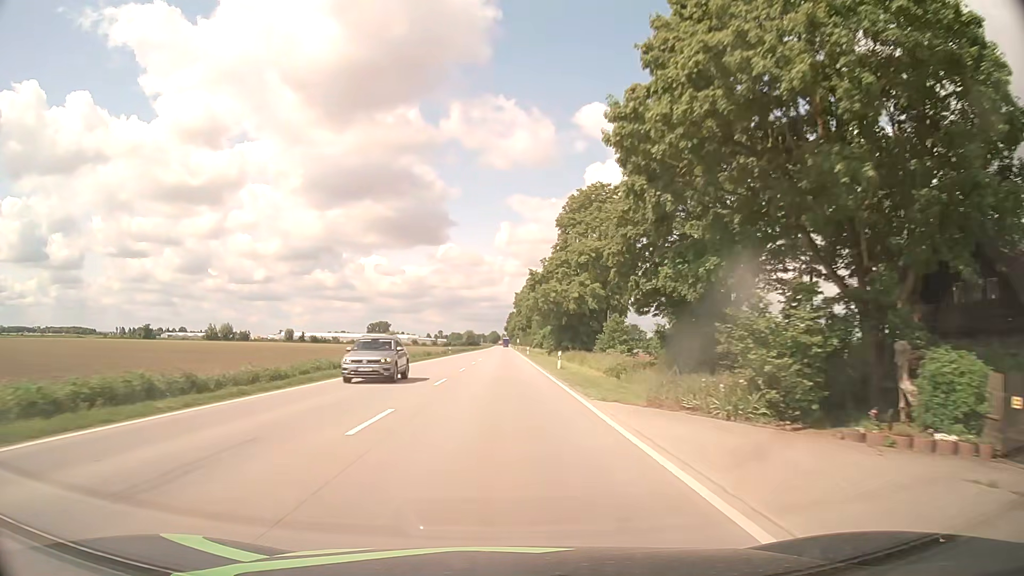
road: primary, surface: asphalt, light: Day
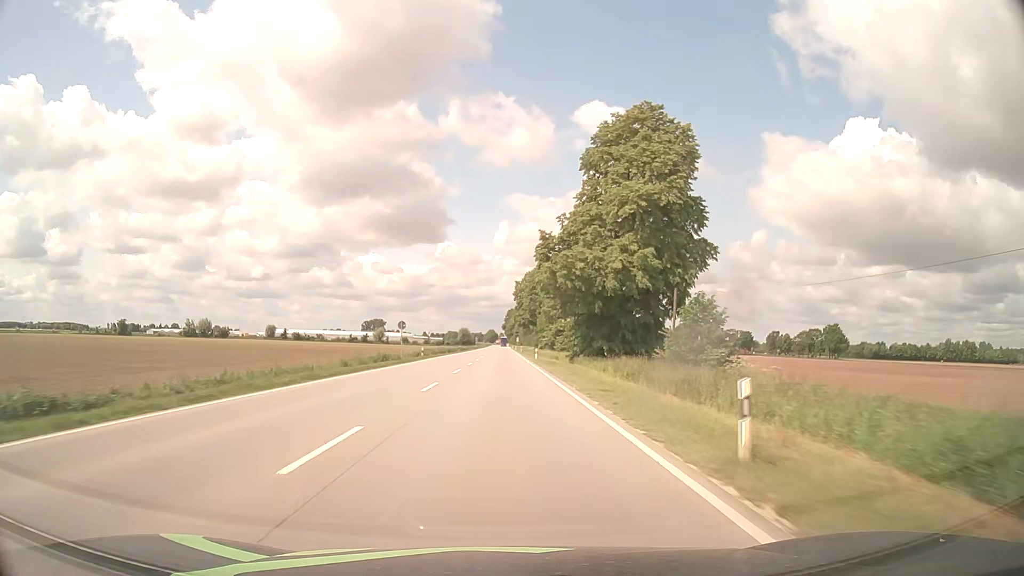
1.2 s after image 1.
(-0.1, +27.1) m; 0°
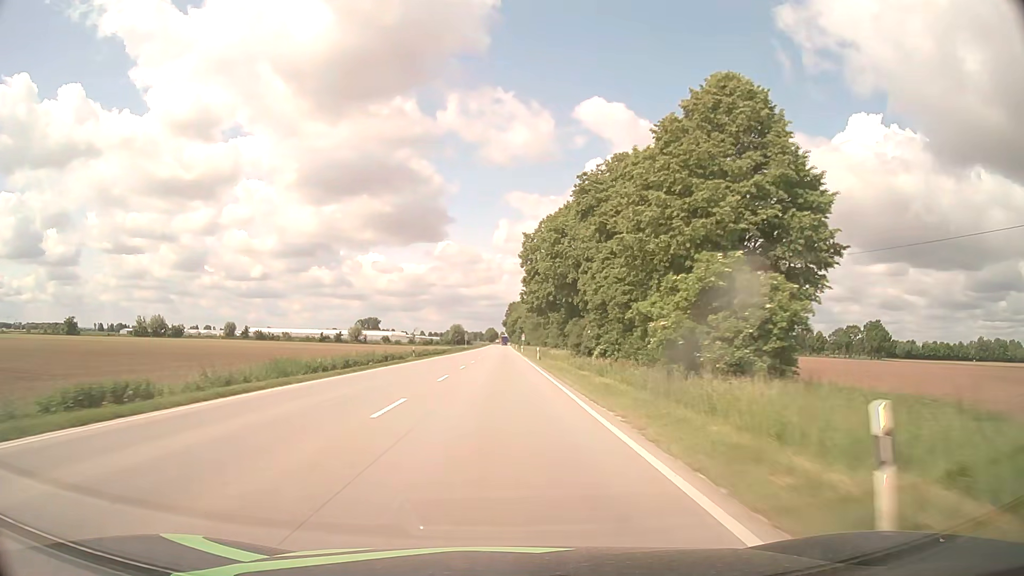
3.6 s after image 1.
(+0.1, +54.6) m; 0°
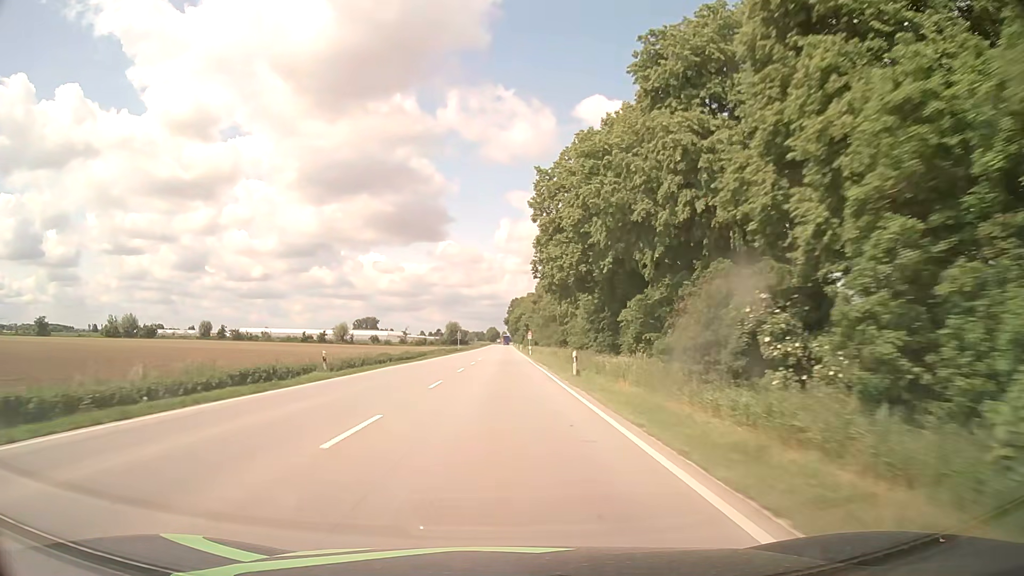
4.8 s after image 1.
(-0.2, +27.5) m; 0°
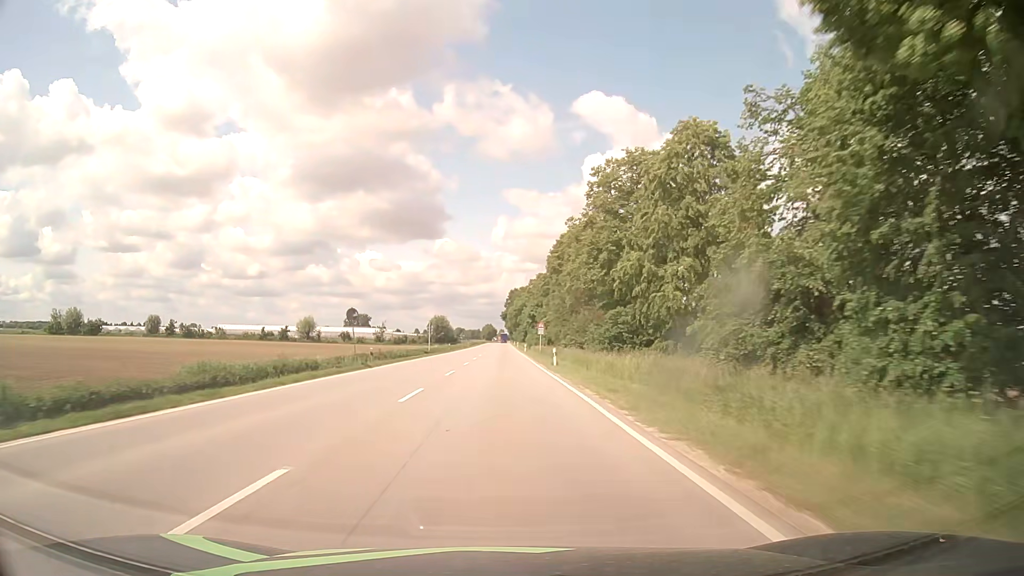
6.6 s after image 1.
(0.0, +41.5) m; 0°
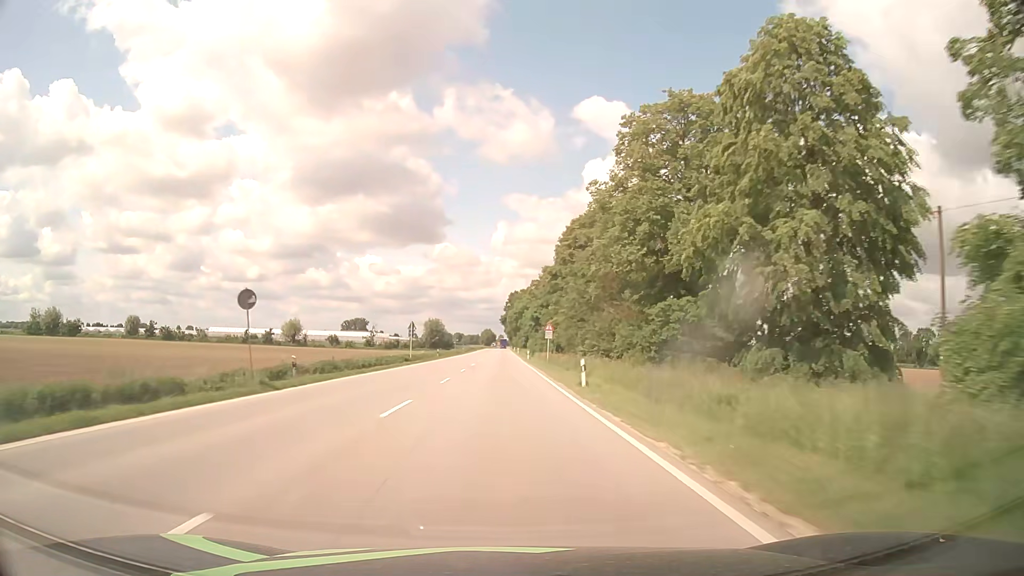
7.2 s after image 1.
(0.0, +13.9) m; 0°
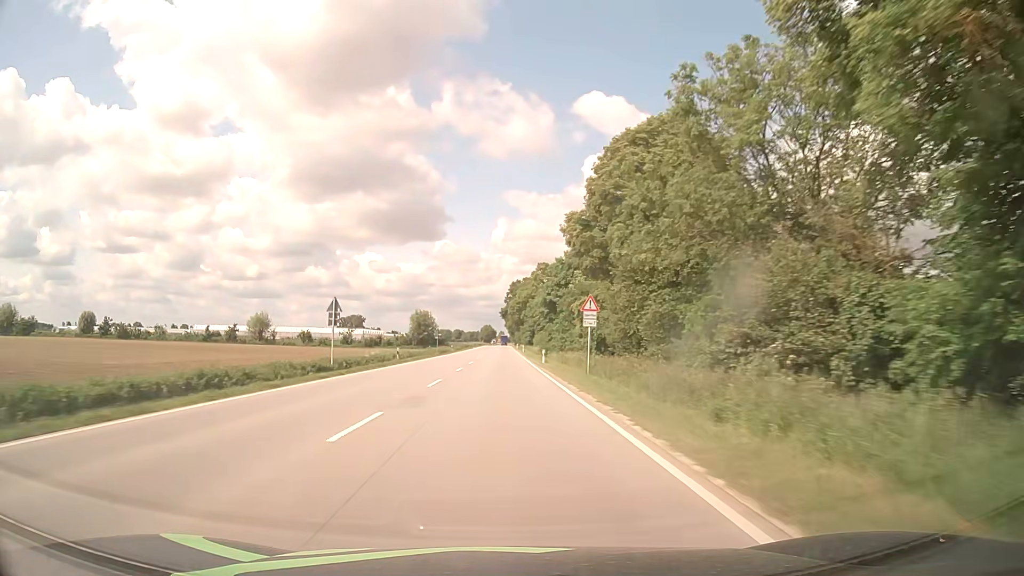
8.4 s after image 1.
(-0.1, +27.8) m; 0°
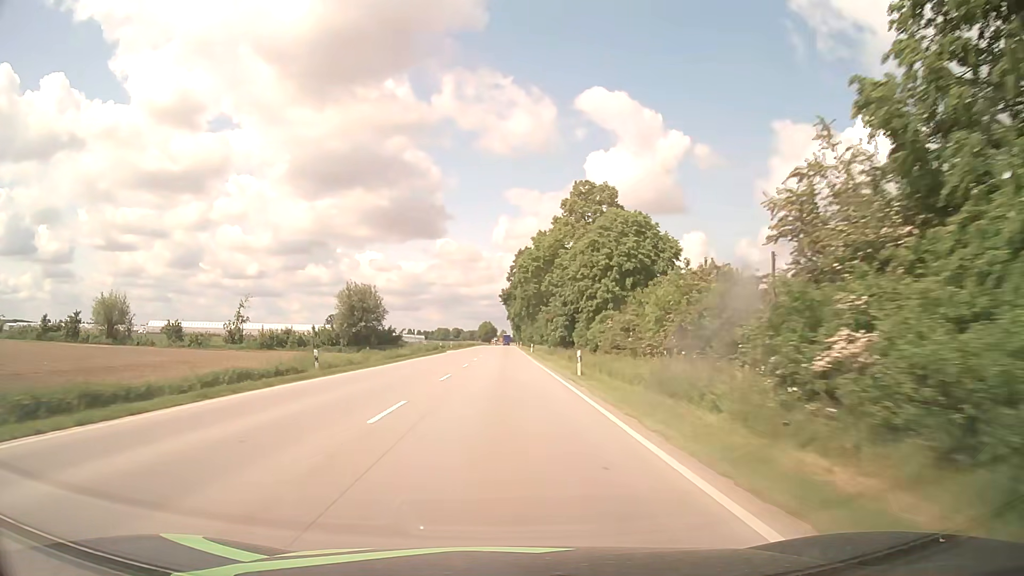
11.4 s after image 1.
(-0.2, +69.7) m; 0°
(0, +10) (0, +20) (0, +30) (0, +40) (0, +50) (0, +60) (0, +70) (0, +80) (0, +90) (0, +100) m
